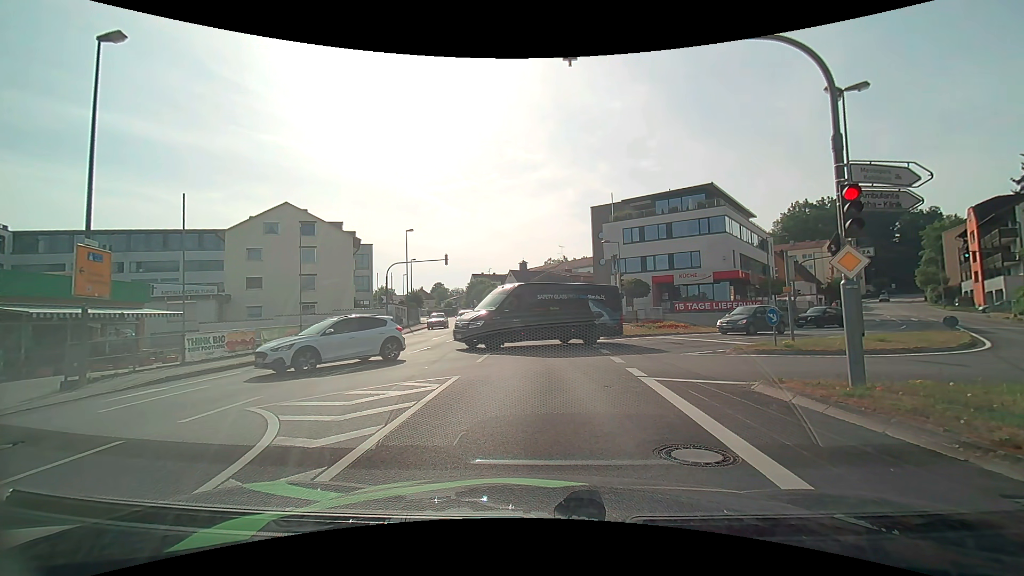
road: tertiary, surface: asphalt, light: Day
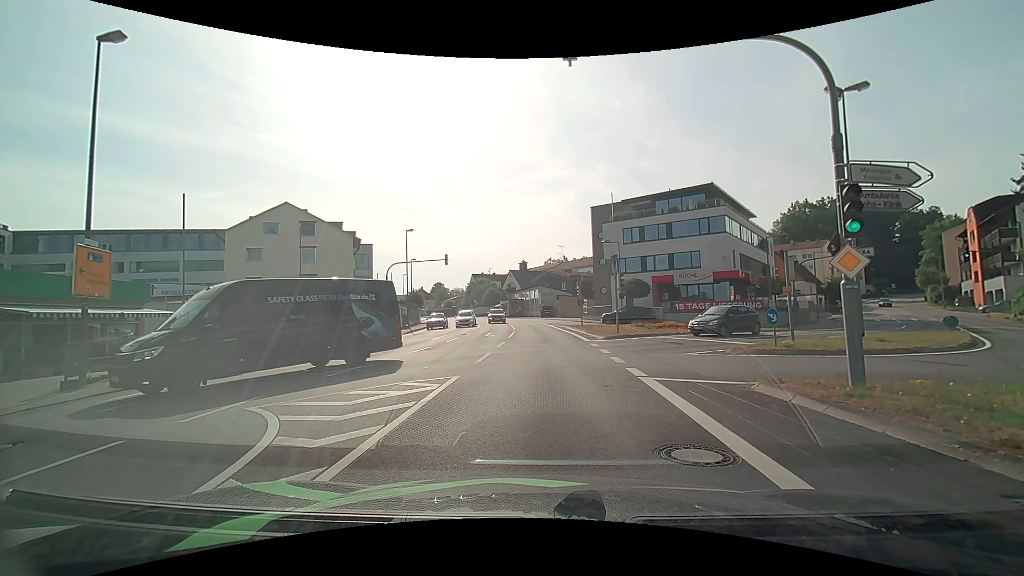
(0.0, 0.0) m; 0°
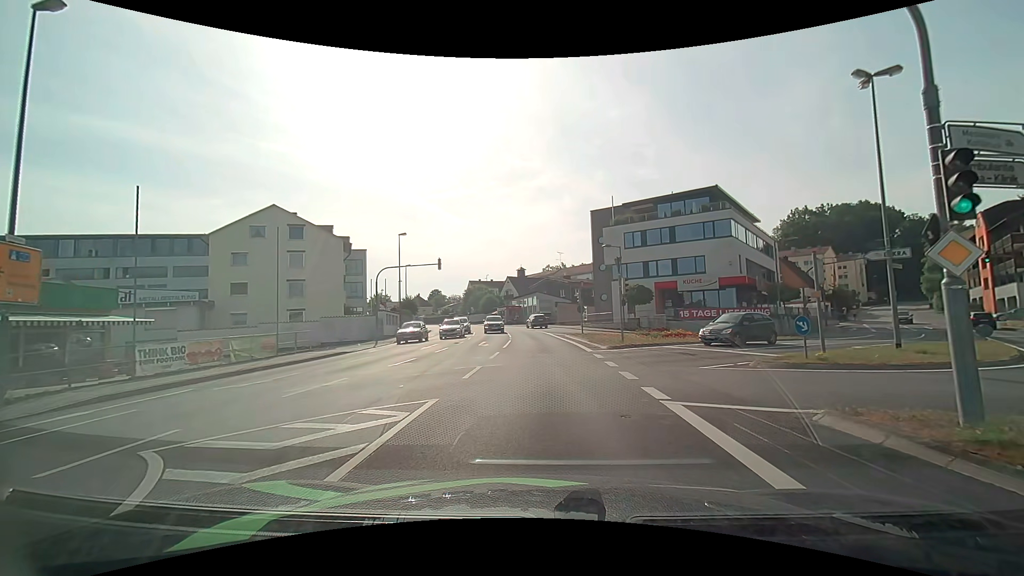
(0.0, +2.5) m; 0°
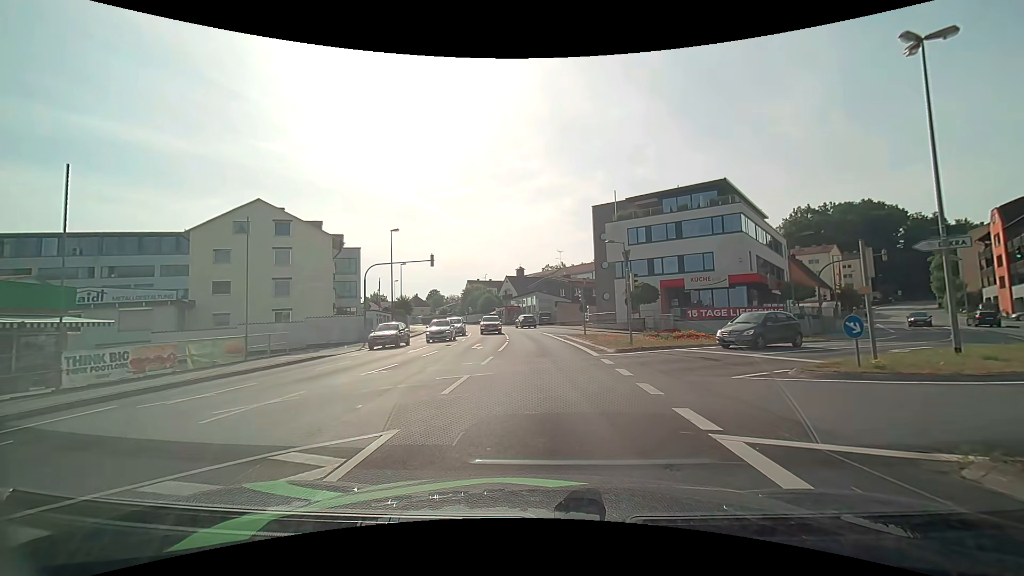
(0.0, +2.7) m; +1°
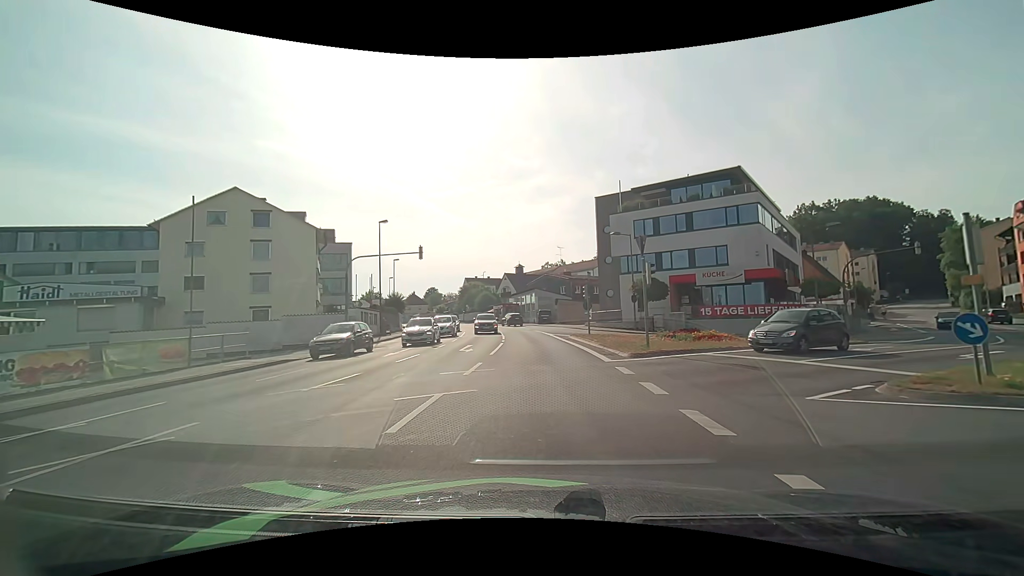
(0.0, +3.6) m; -1°
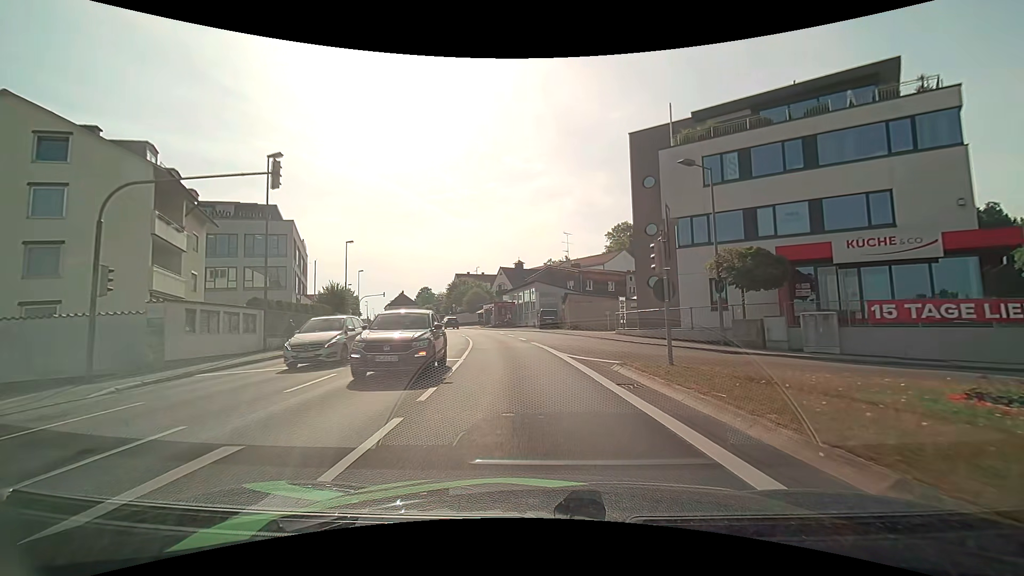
(+0.2, +19.2) m; 0°
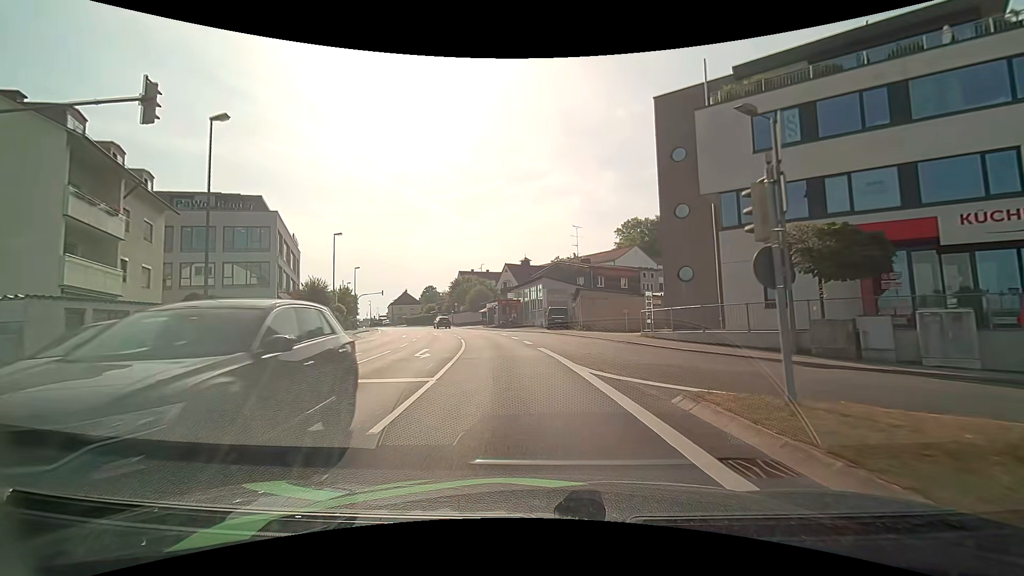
(0.0, +5.3) m; -1°
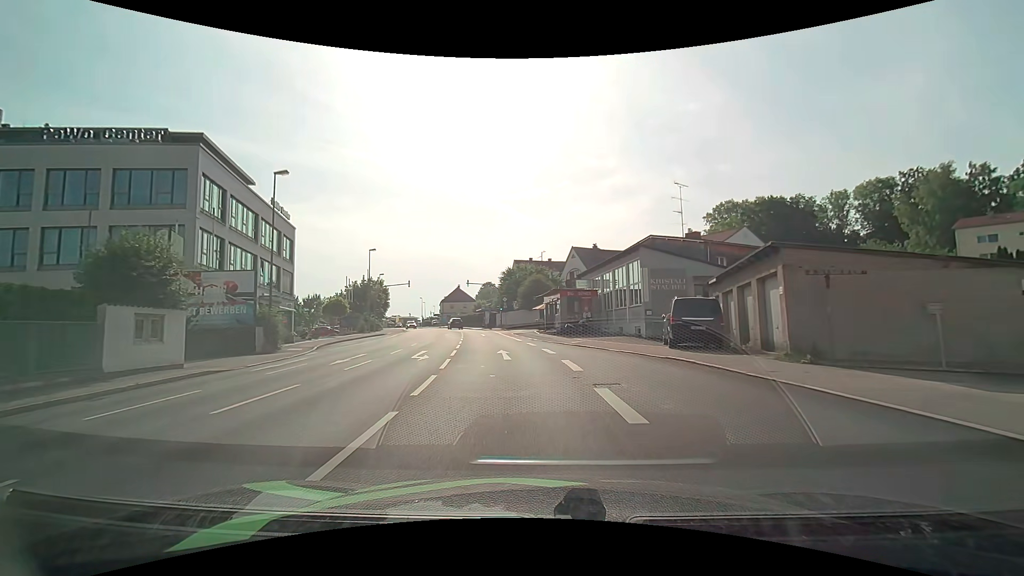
(-1.4, +23.2) m; -8°
(0, +10) (-1, +20) (-2, +30) (-4, +40) (-6, +50) (-8, +59) (-10, +69) (-13, +79) (-16, +88) (-19, +98) m
